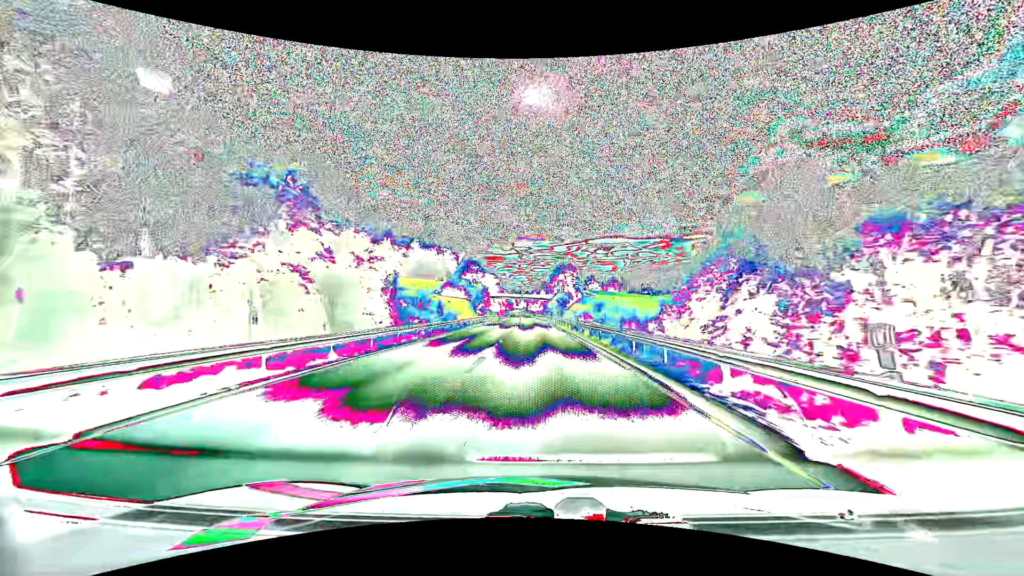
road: primary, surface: asphalt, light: Day
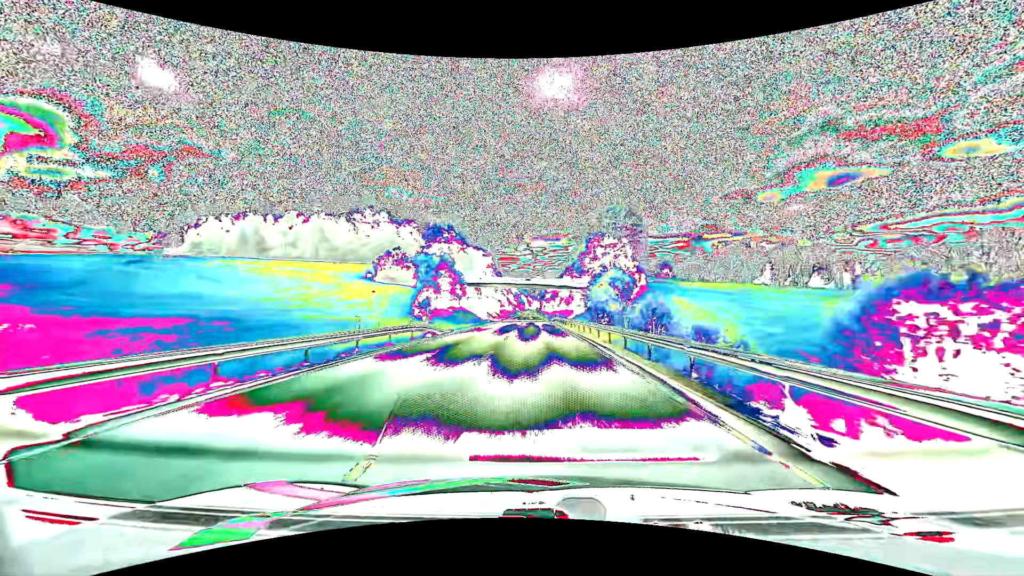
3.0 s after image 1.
(-1.4, +82.4) m; -2°
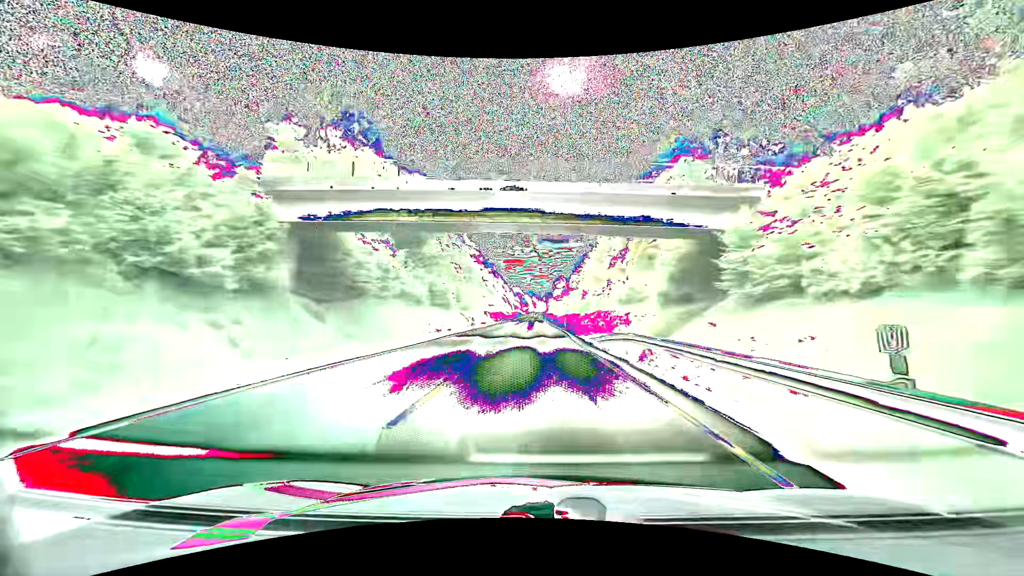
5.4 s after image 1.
(-0.4, +66.6) m; -1°
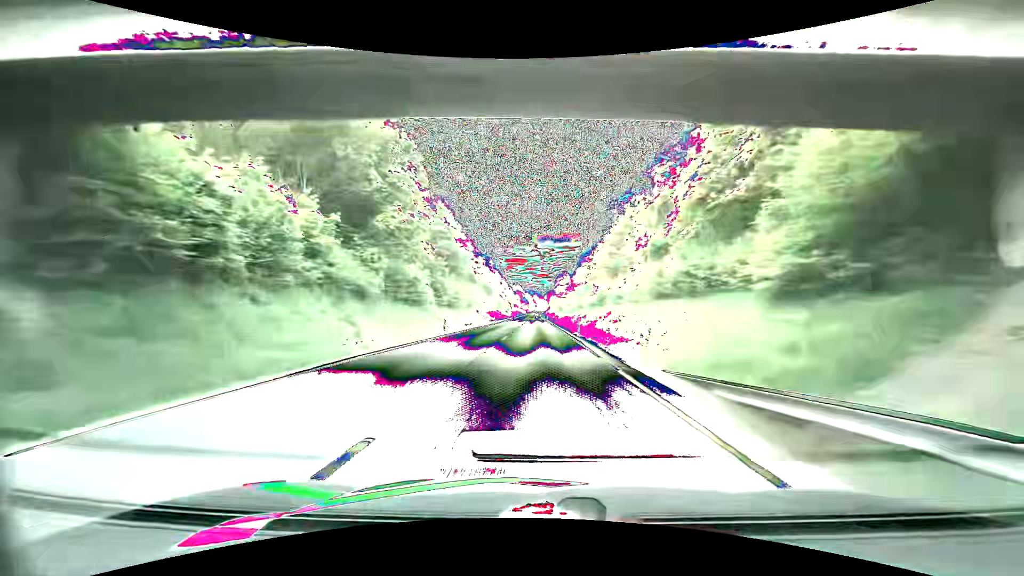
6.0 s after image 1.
(-0.1, +16.7) m; 0°
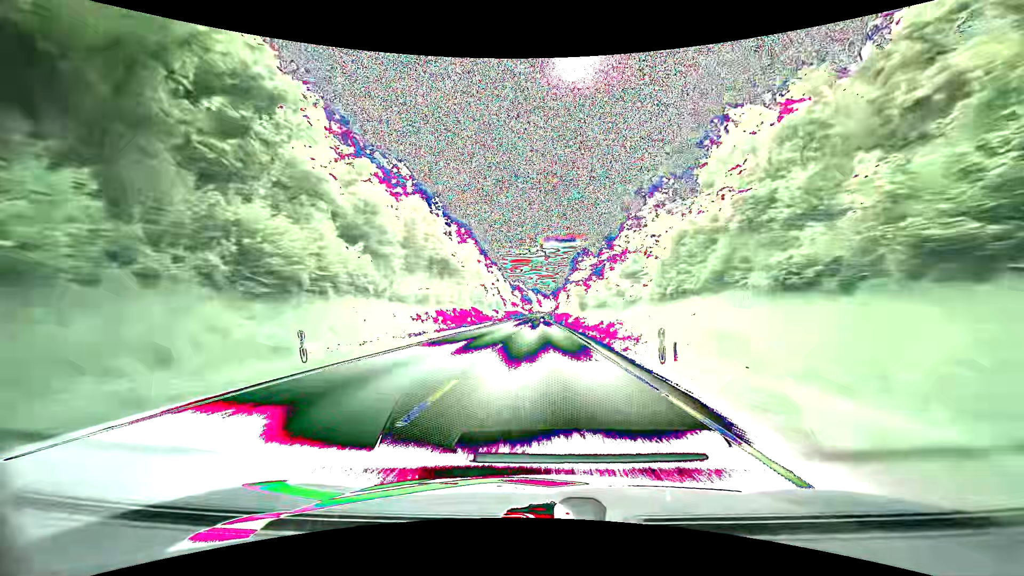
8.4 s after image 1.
(-0.2, +67.1) m; 0°
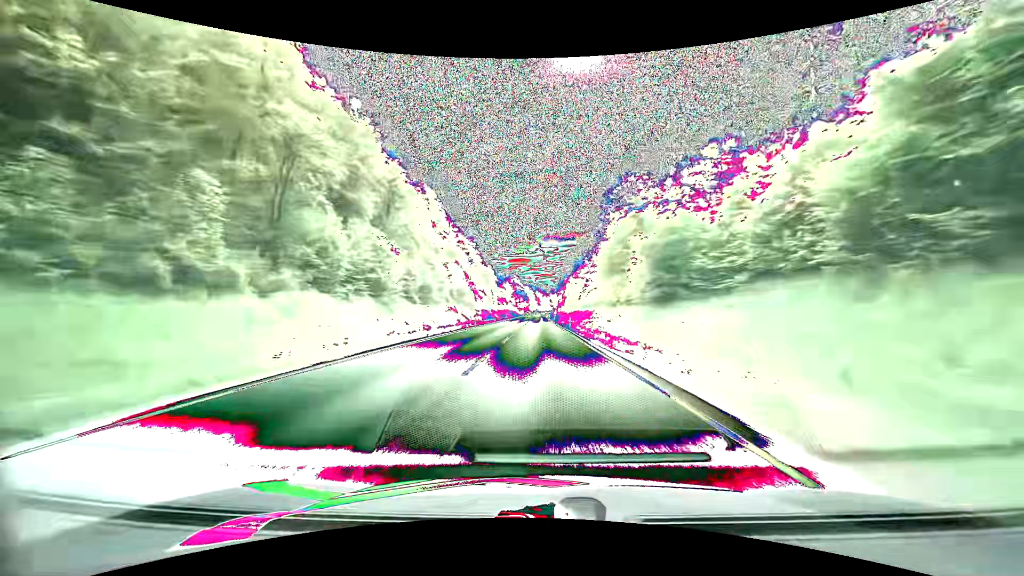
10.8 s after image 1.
(-0.1, +67.3) m; 0°
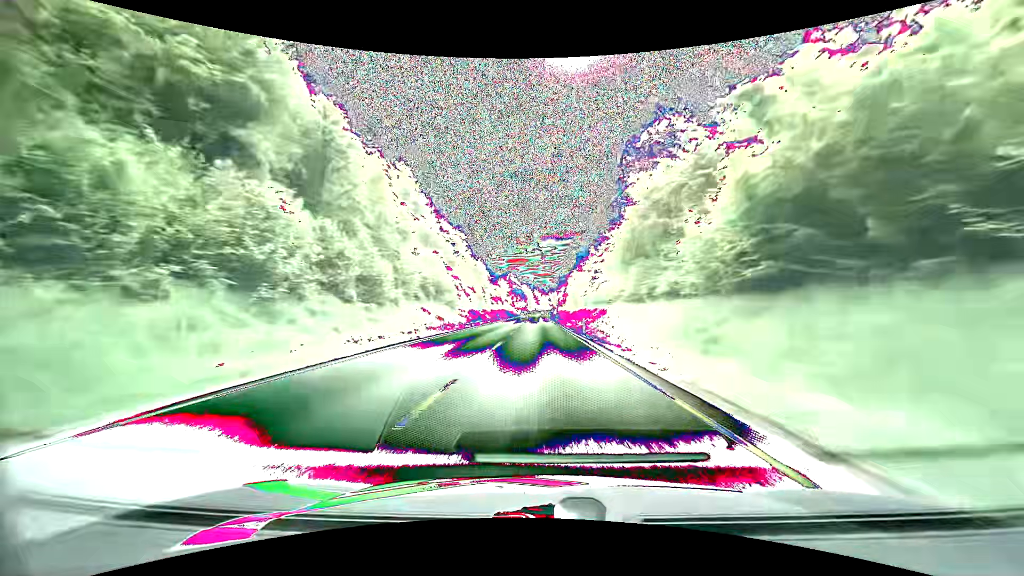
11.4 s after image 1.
(0.0, +16.9) m; 0°
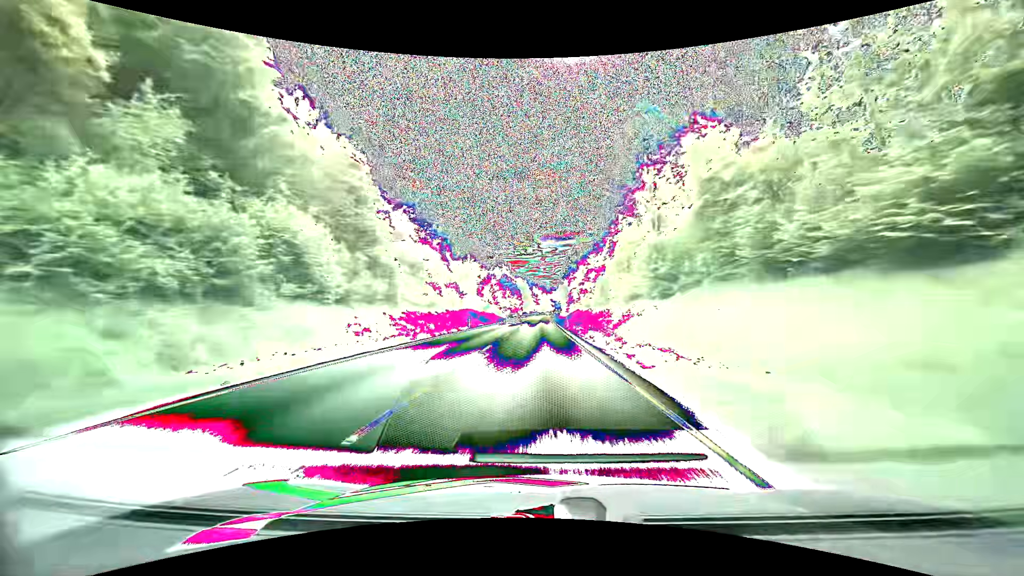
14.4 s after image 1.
(+0.1, +84.4) m; 0°
(0, +10) (0, +20) (0, +30) (0, +40) (0, +50) (0, +60) (0, +70) (0, +80) (0, +90) (0, +100) m
